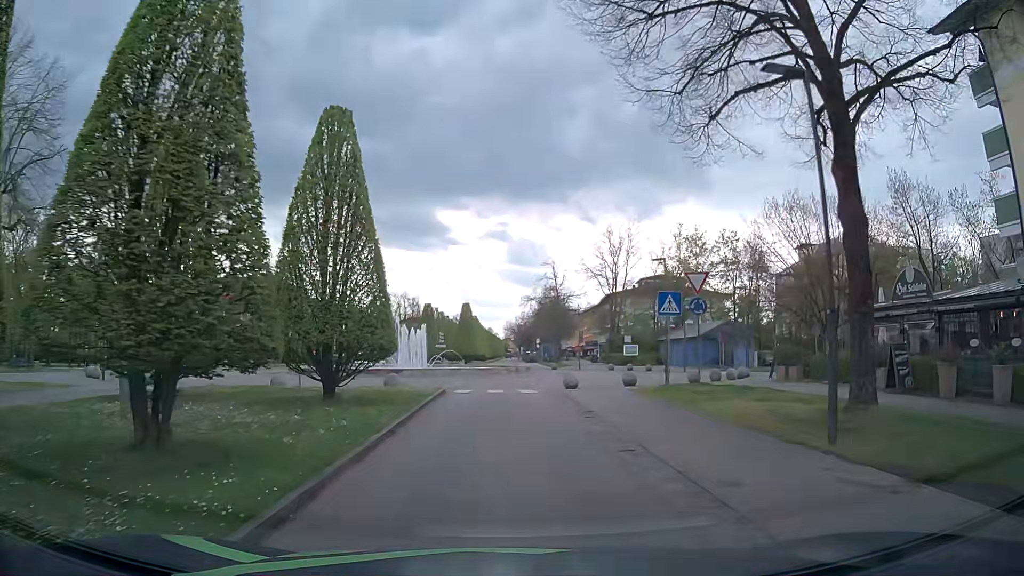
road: residential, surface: asphalt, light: Day
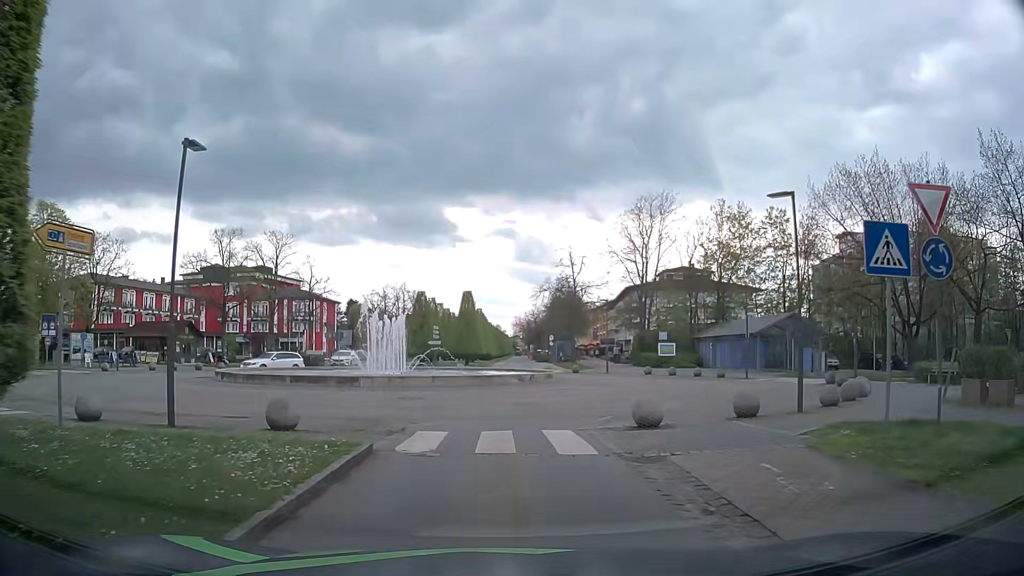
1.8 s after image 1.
(0.0, +12.1) m; -2°
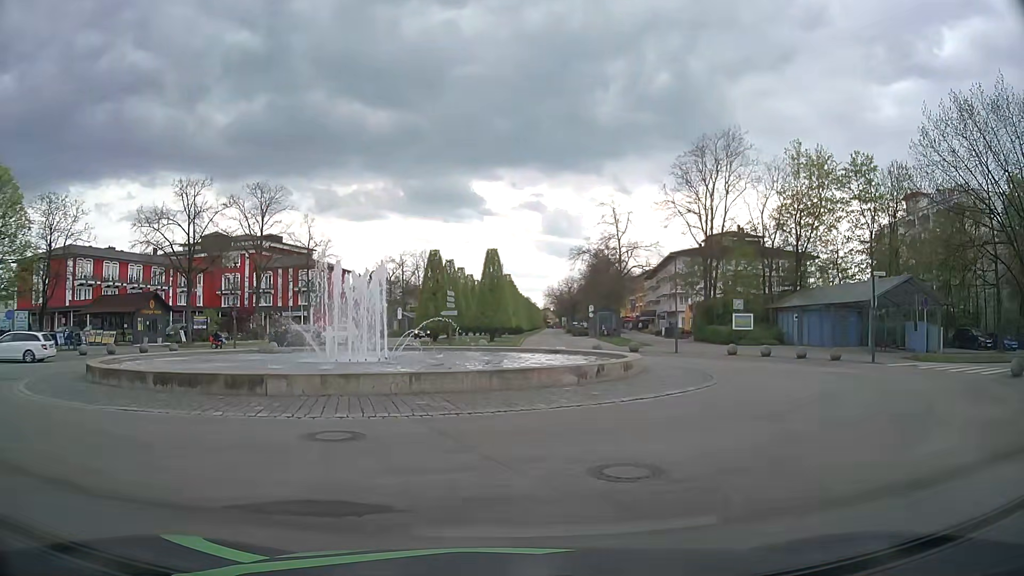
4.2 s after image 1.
(0.0, +11.7) m; -2°
